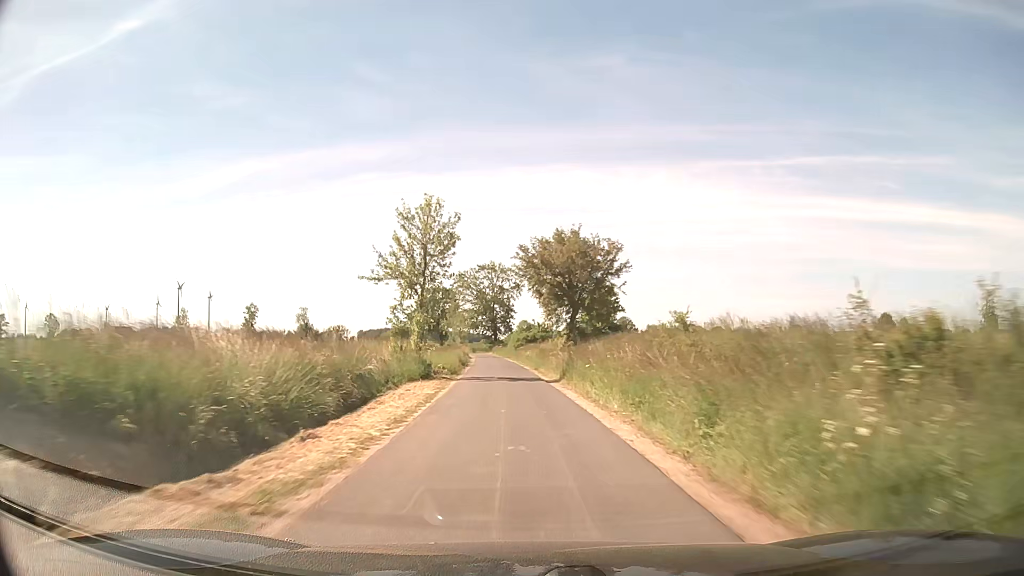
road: unclassified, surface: asphalt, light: Day
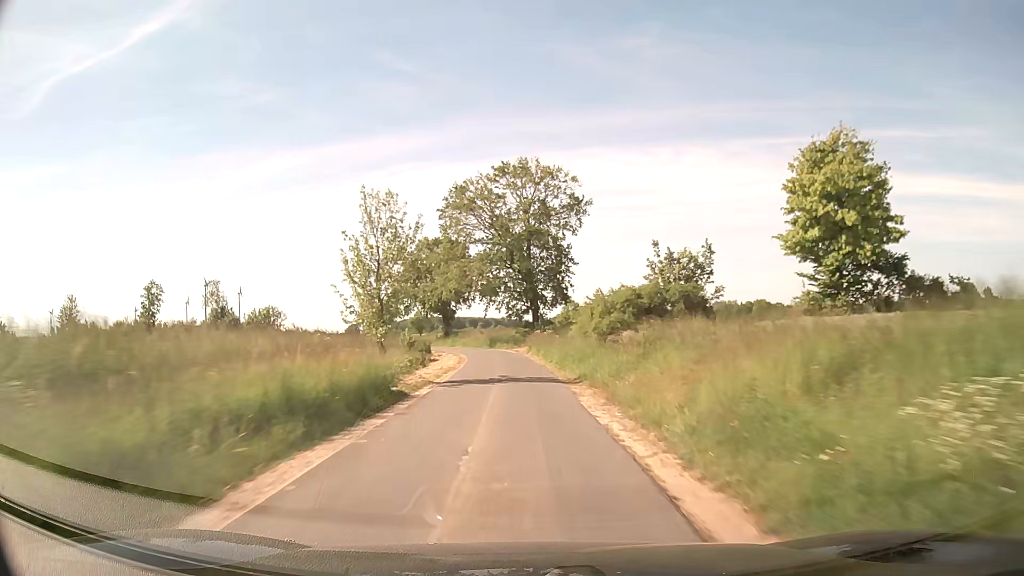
(-2.5, +64.9) m; -3°
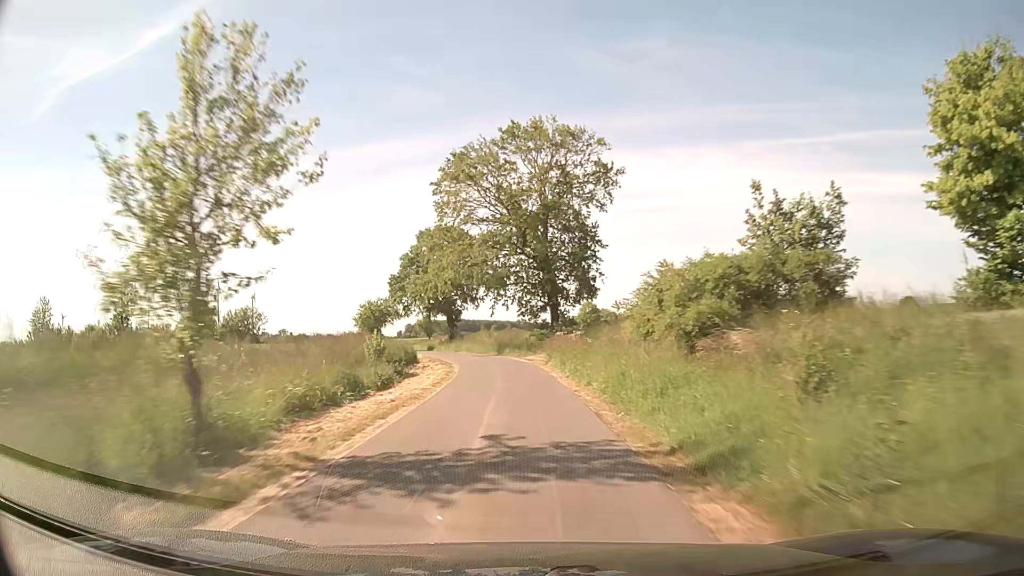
(-0.1, +12.2) m; -1°
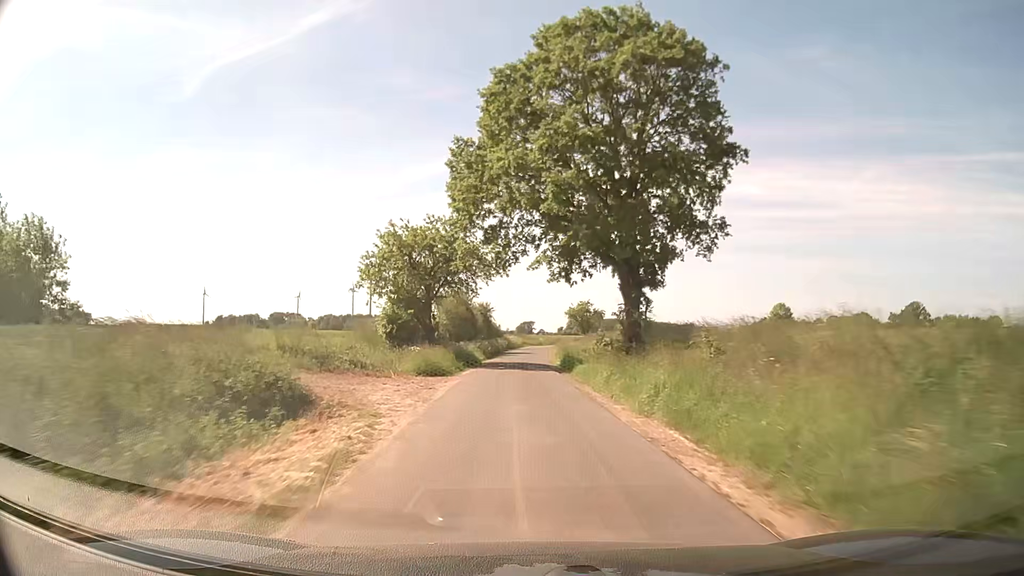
(-7.0, +57.4) m; -13°
